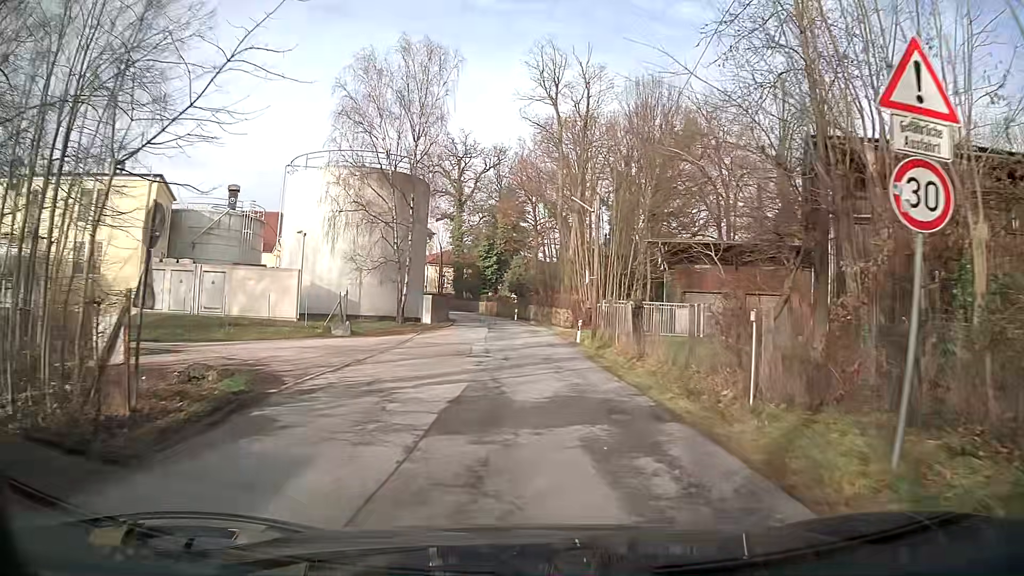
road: unclassified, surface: asphalt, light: Day
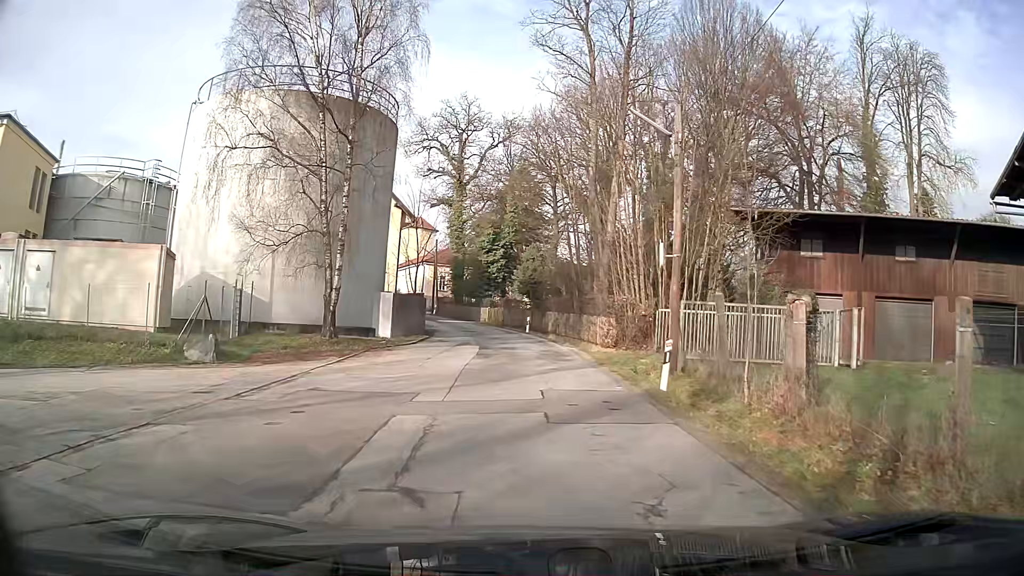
(-0.2, +16.2) m; -1°
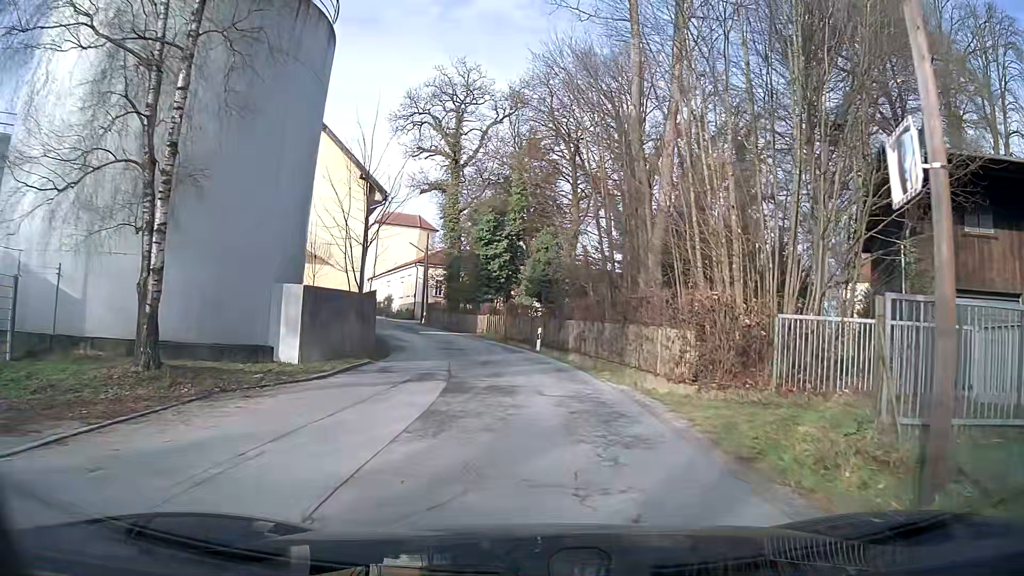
(-0.1, +12.2) m; -1°
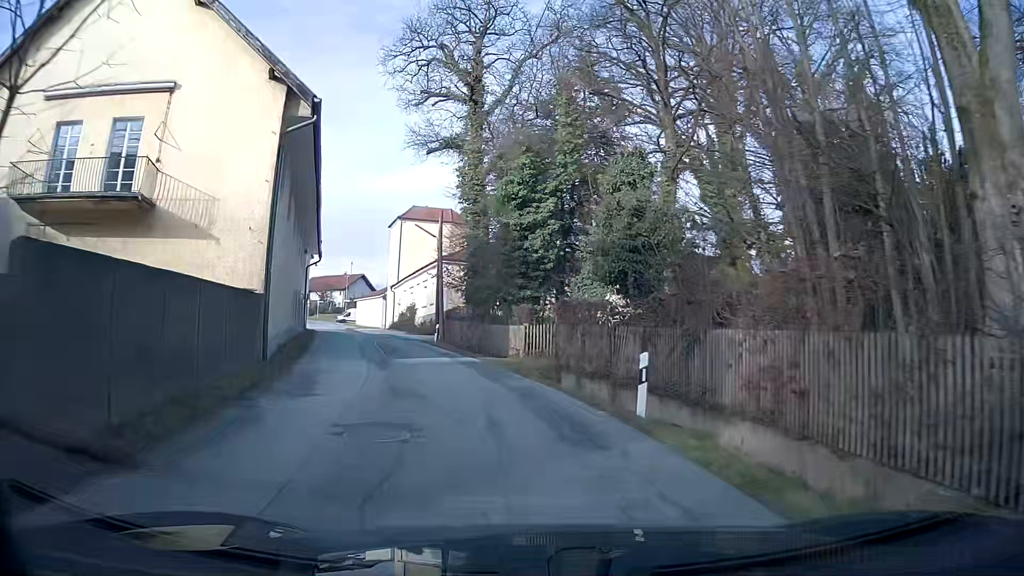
(-0.5, +17.2) m; -6°
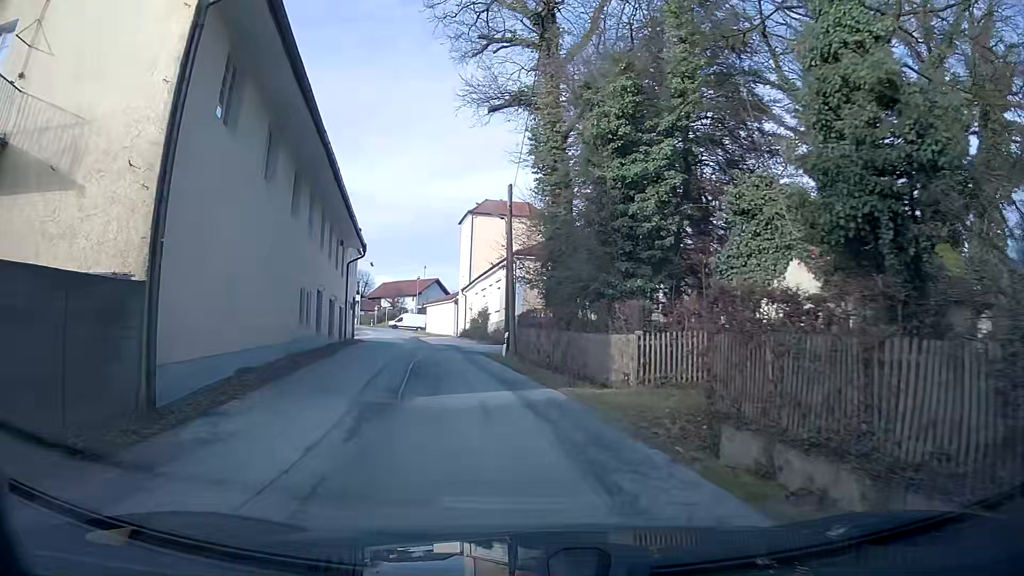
(-0.6, +9.0) m; -8°
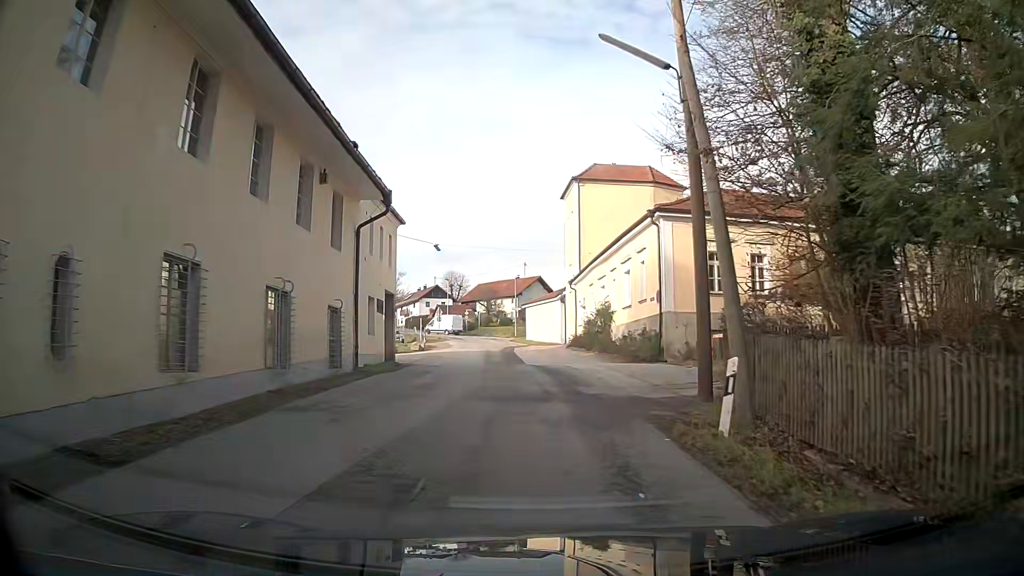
(-1.3, +18.2) m; -8°
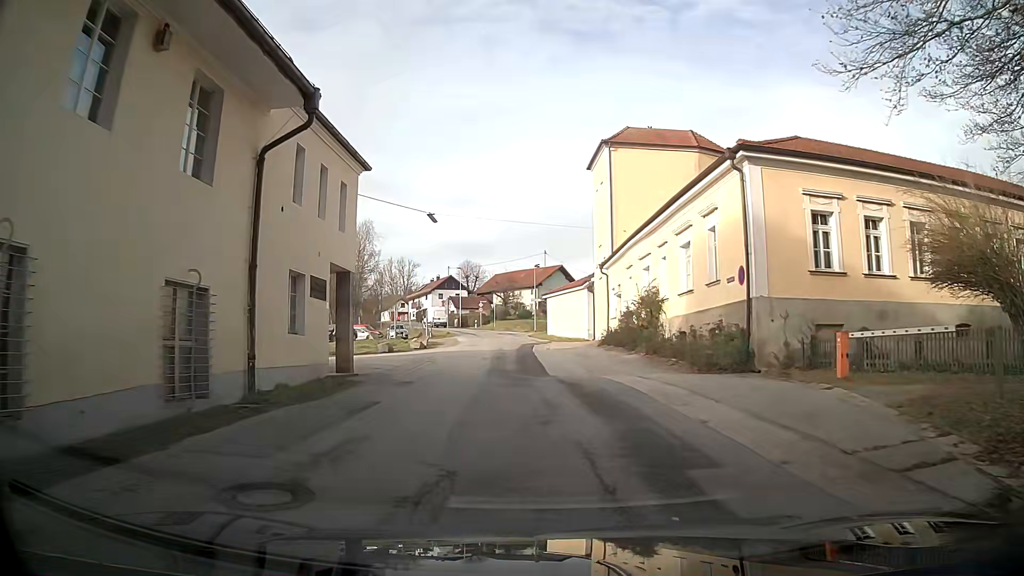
(0.0, +9.2) m; 0°
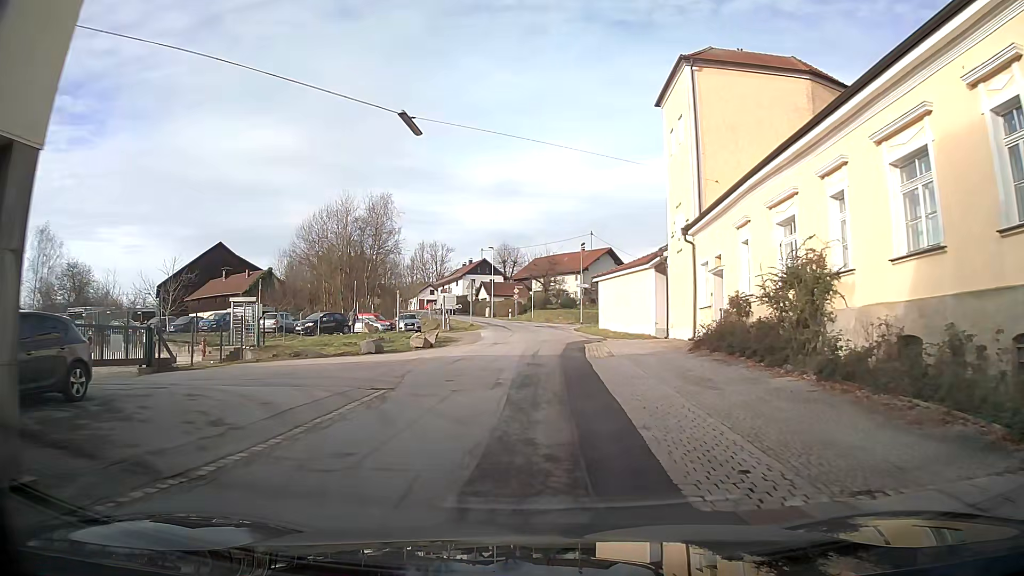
(-0.6, +14.0) m; -3°
